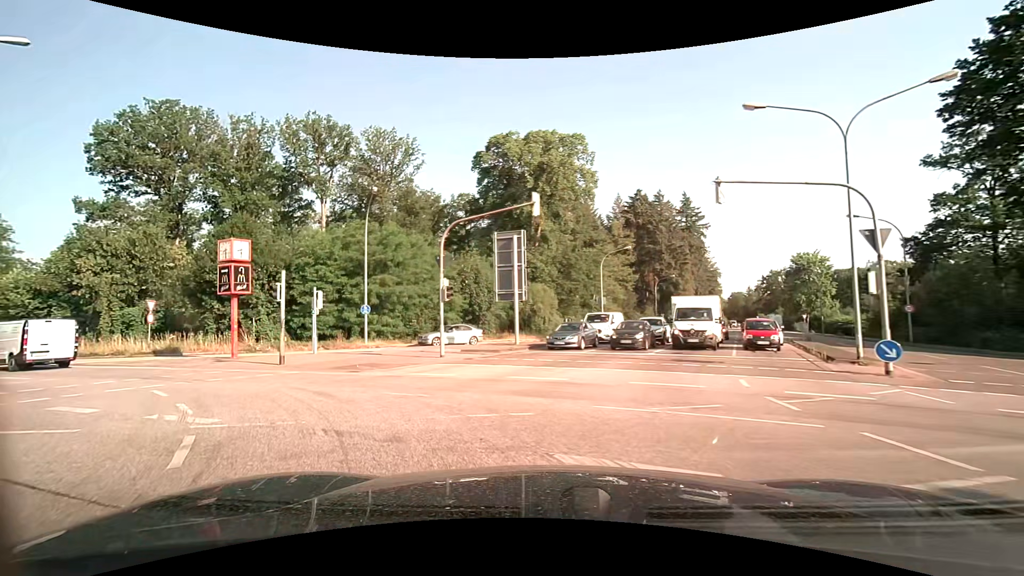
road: secondary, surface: asphalt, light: Day
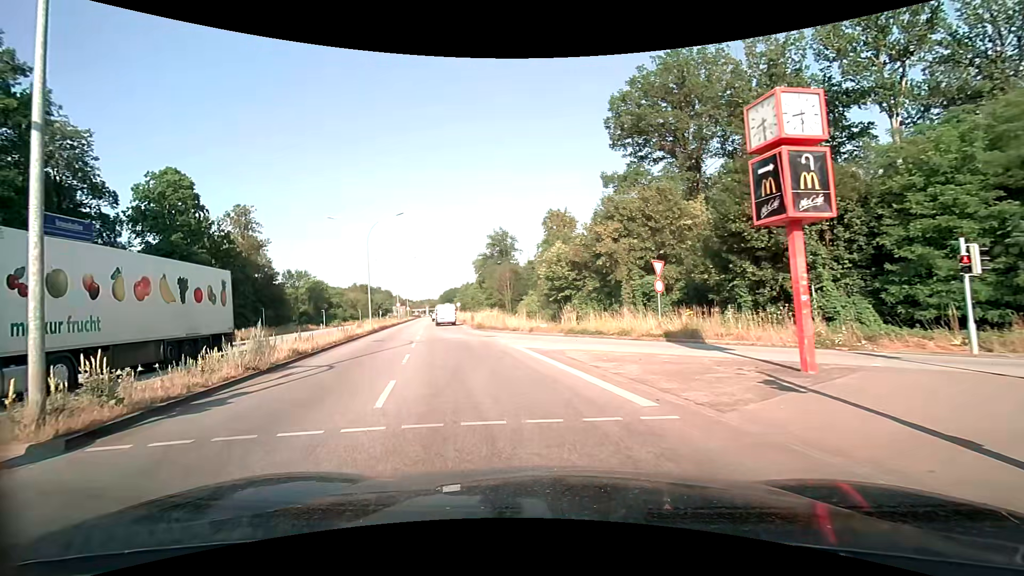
(-7.6, +13.1) m; -58°
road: primary
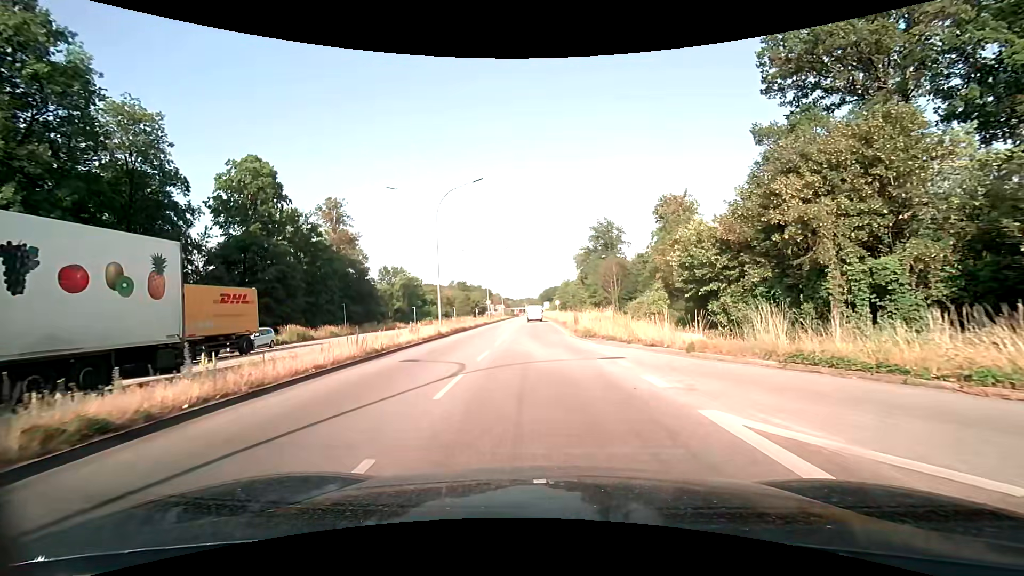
(-1.5, +11.8) m; -12°
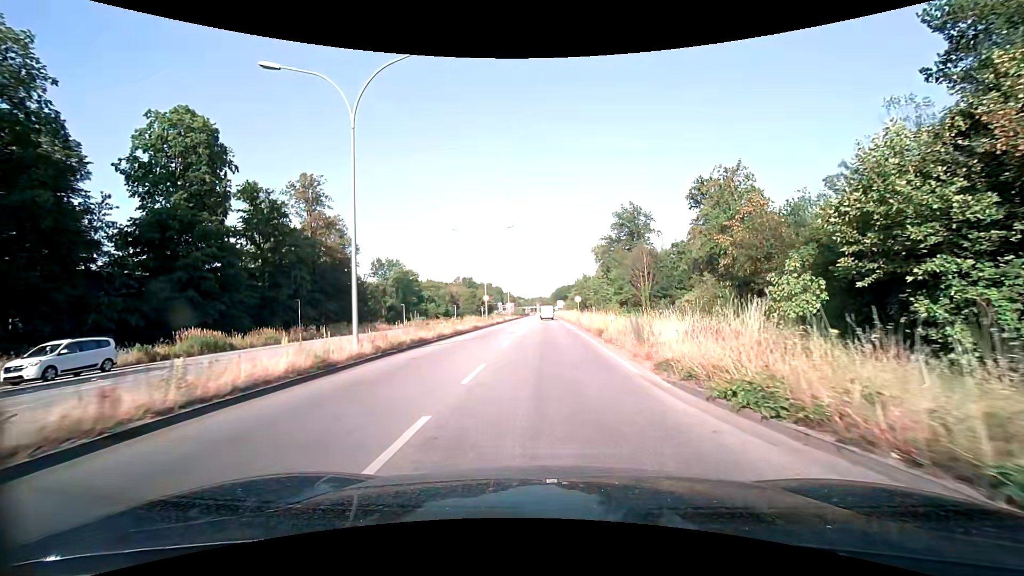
(-0.3, +16.7) m; -1°
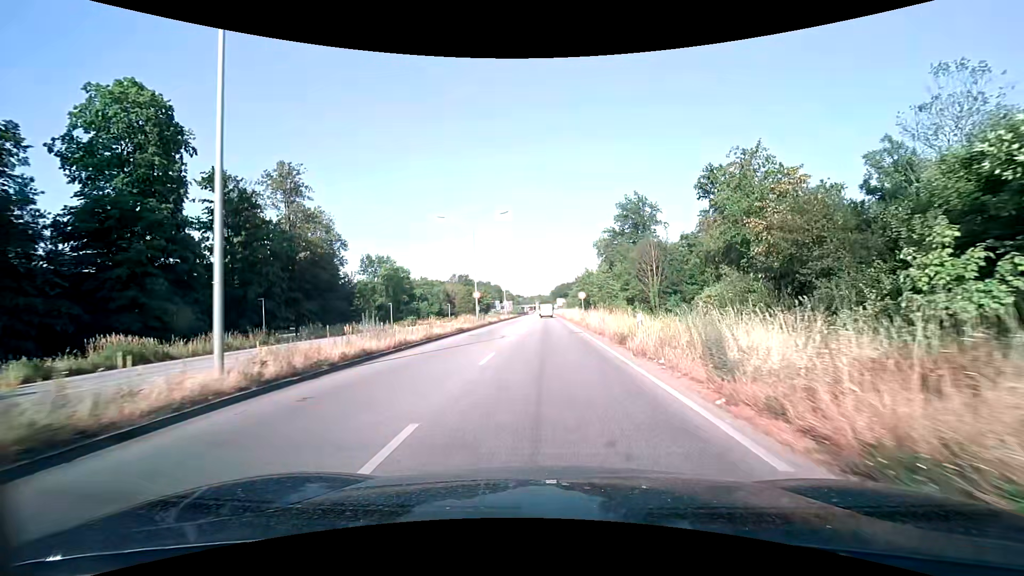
(0.0, +6.6) m; 0°
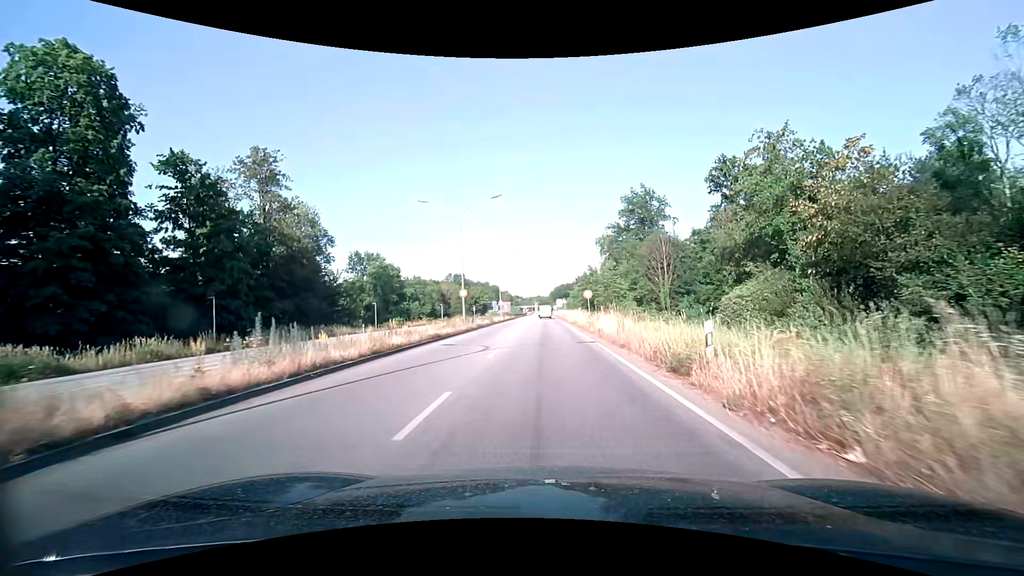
(0.0, +6.8) m; 0°
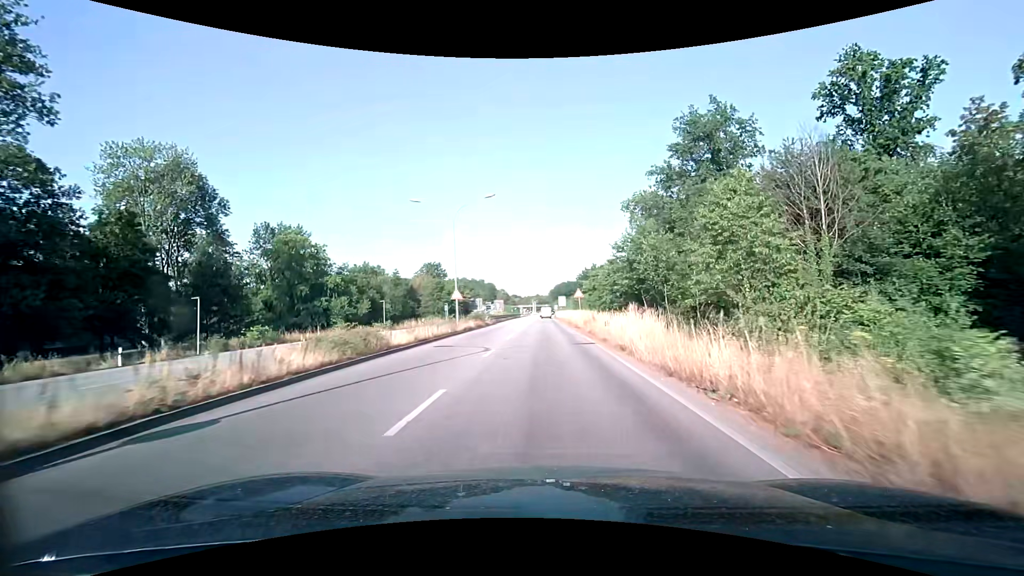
(0.0, +36.2) m; 0°
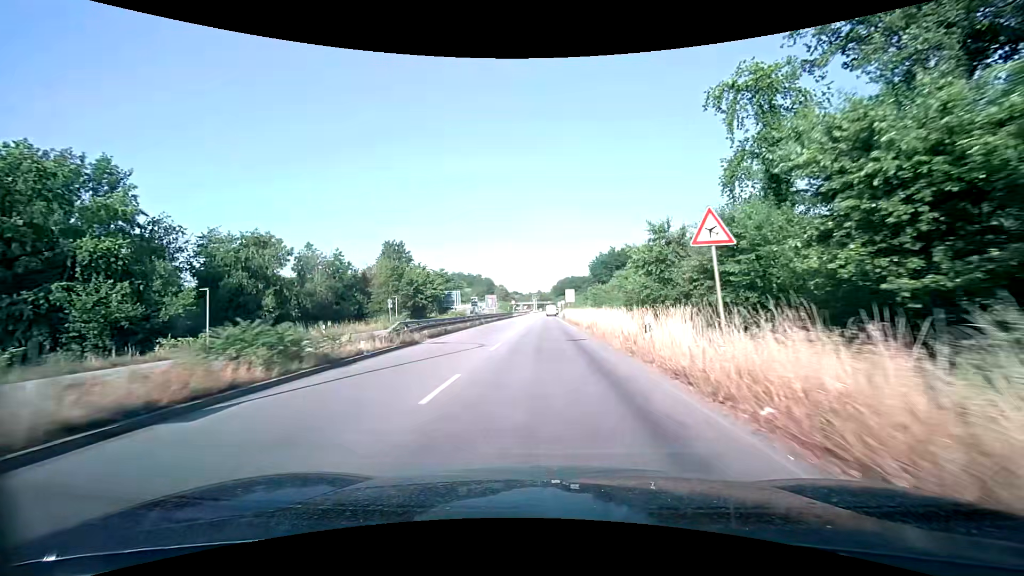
(-0.1, +34.8) m; 0°
(0, +10) (0, +20) (0, +30) (0, +40) (0, +50) (0, +60) (0, +70) (0, +80) (+1, +90) (+1, +100) m
